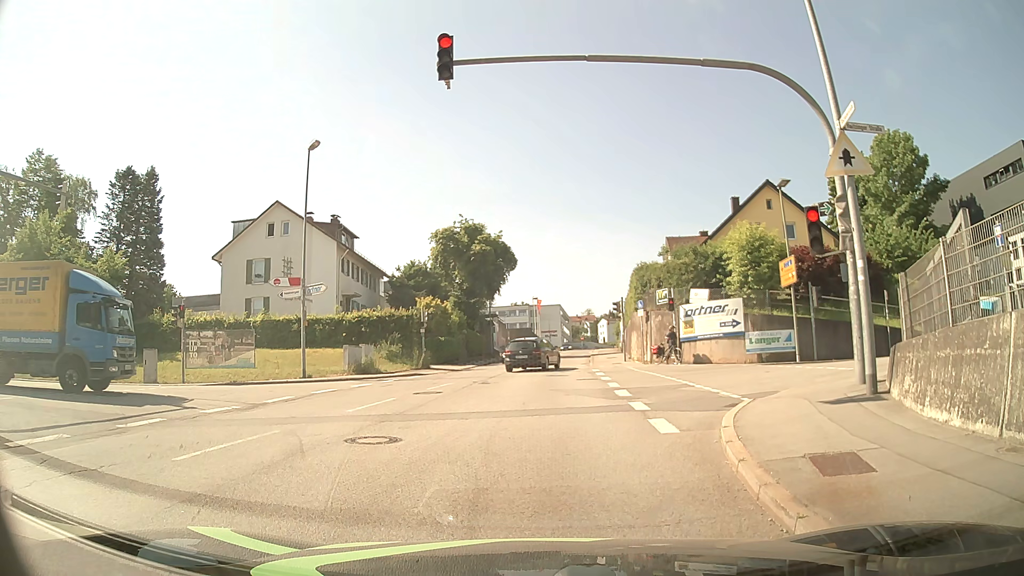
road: tertiary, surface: asphalt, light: Day
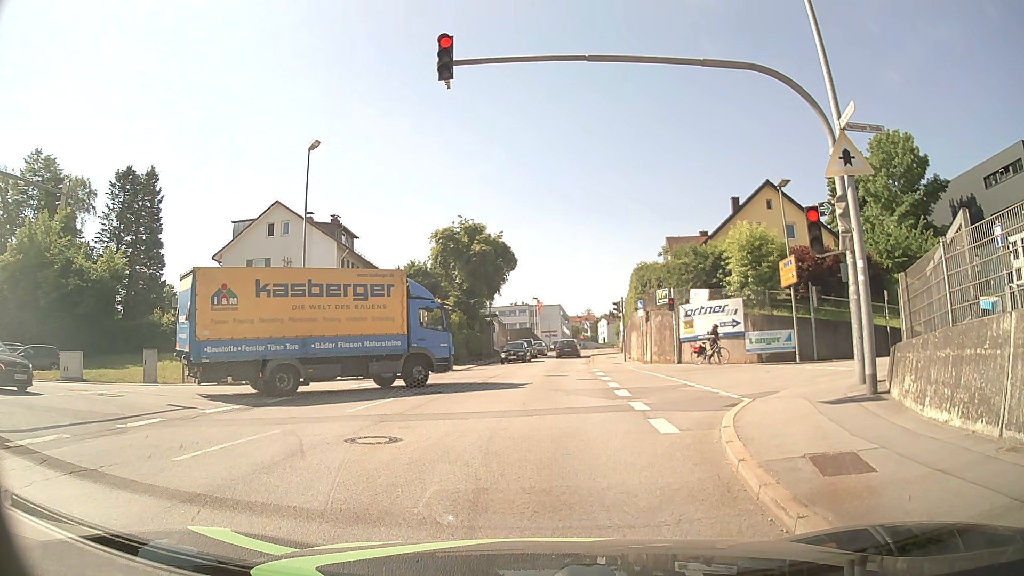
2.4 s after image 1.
(0.0, 0.0) m; 0°
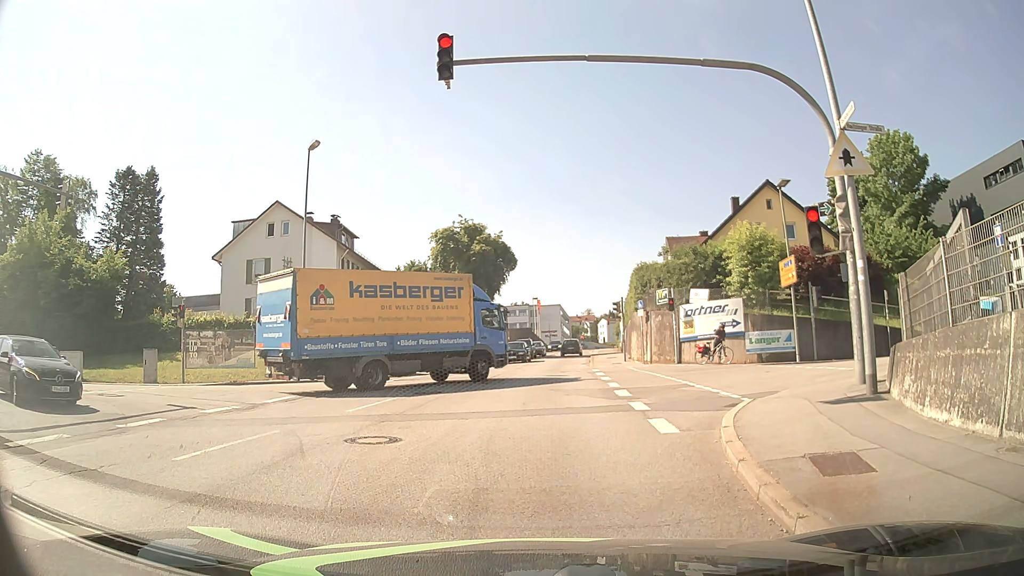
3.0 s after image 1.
(0.0, 0.0) m; 0°
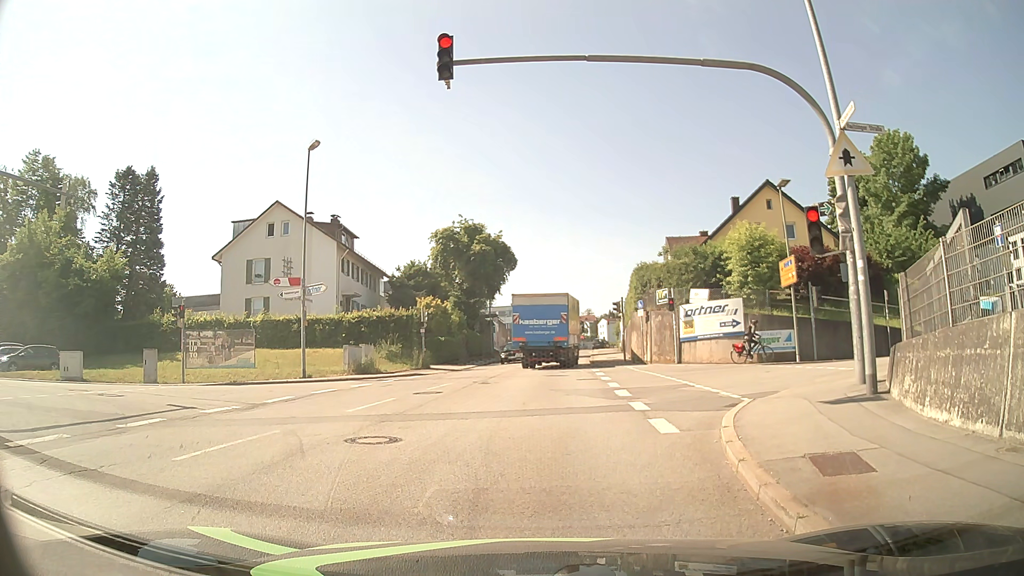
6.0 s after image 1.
(0.0, 0.0) m; 0°
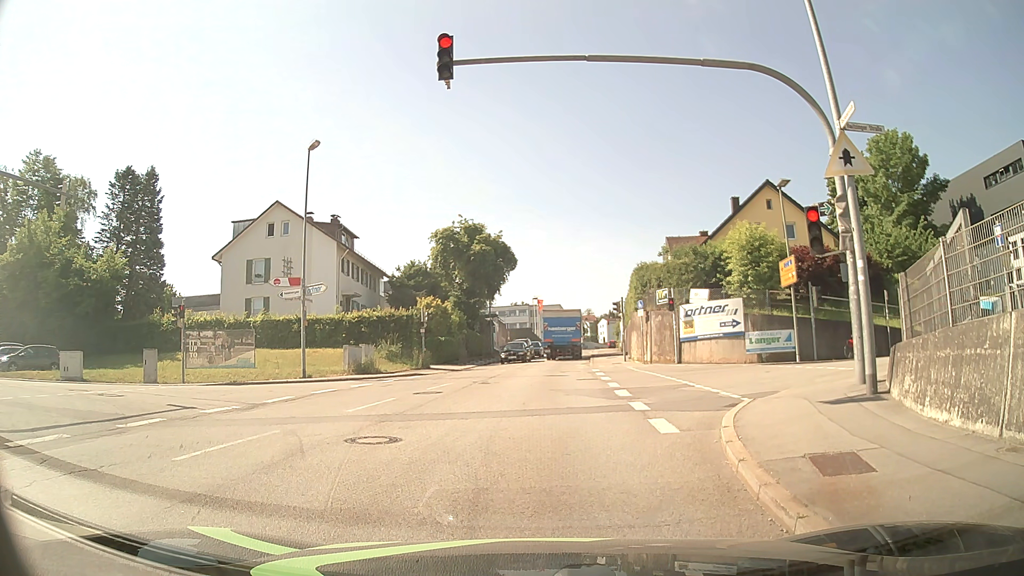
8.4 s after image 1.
(0.0, 0.0) m; 0°
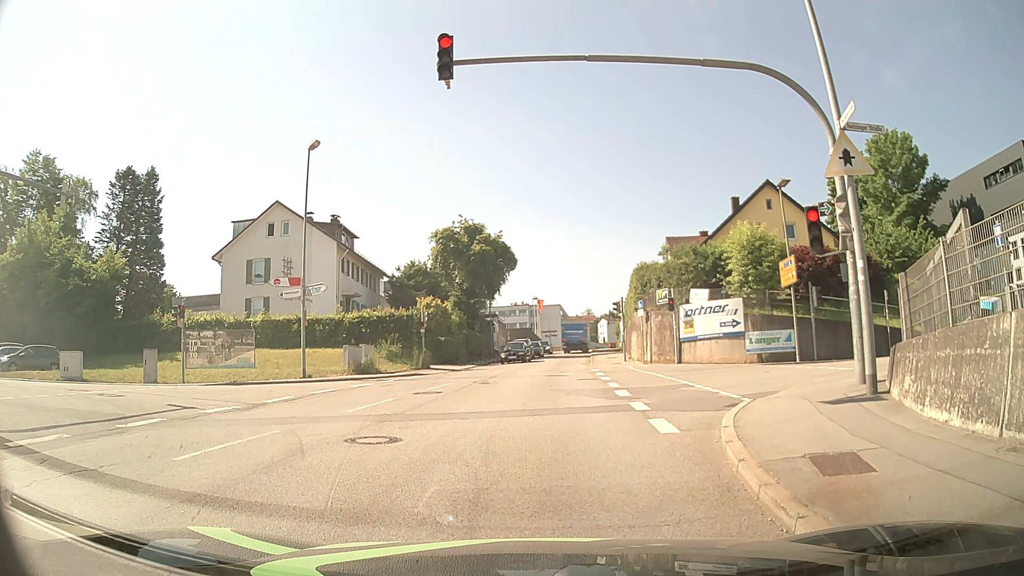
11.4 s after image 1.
(0.0, 0.0) m; 0°
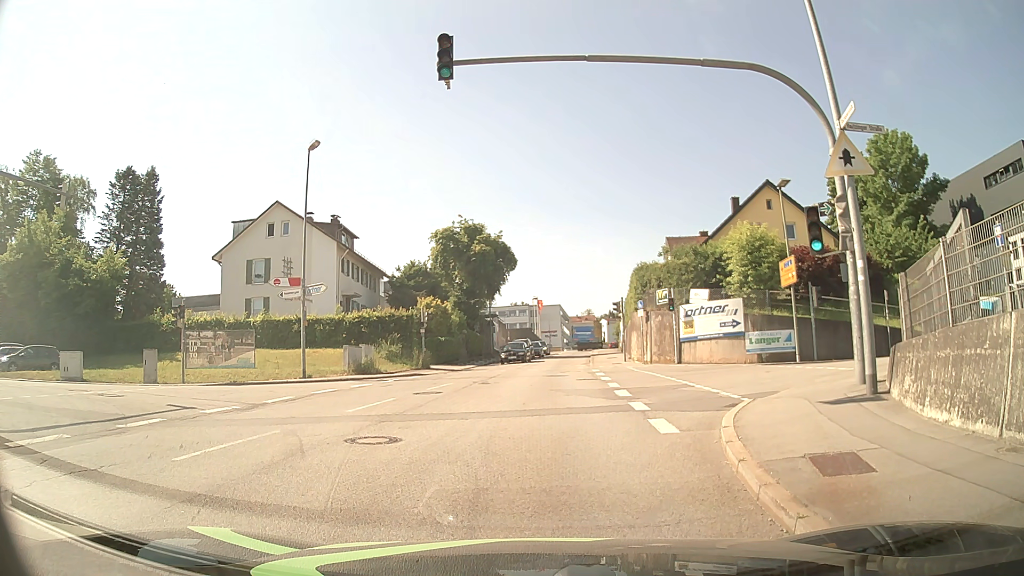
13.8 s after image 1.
(0.0, 0.0) m; 0°
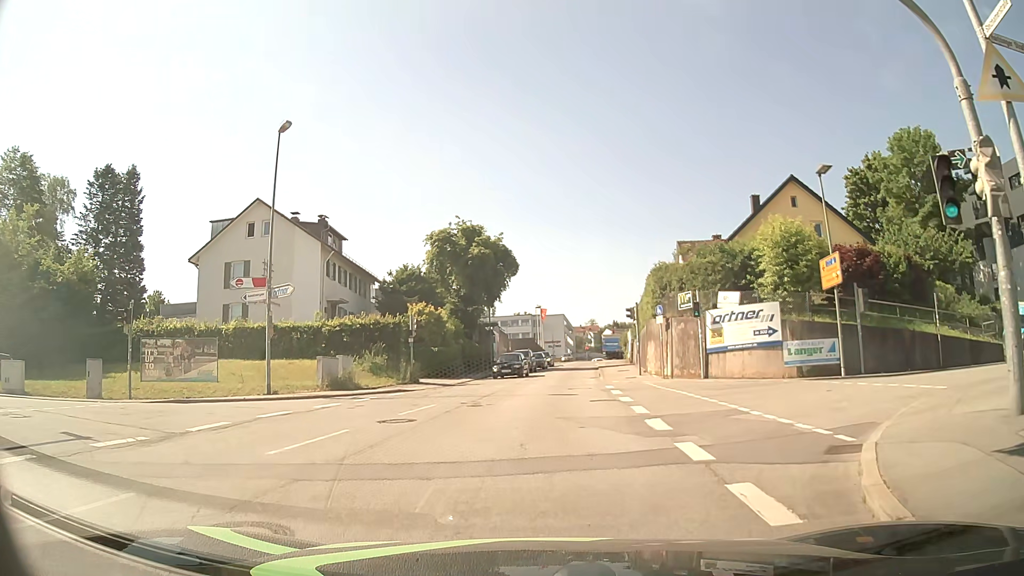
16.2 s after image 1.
(+0.1, +4.7) m; +1°
(0, +10) (0, +20) (+1, +30) (+1, +40) (+2, +50) (+3, +60) (+4, +70) (+5, +80) (+6, +90) (+7, +100) m
